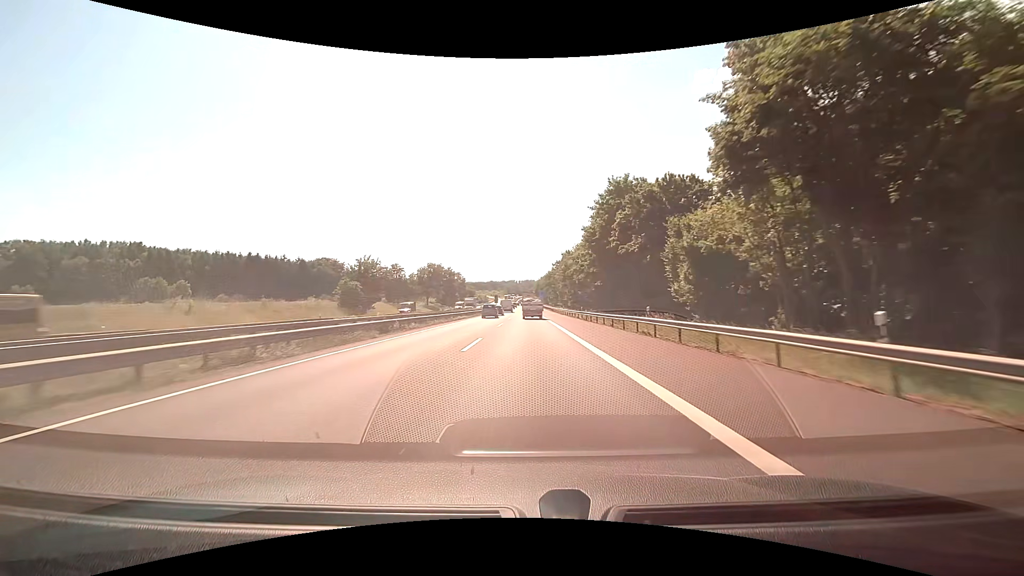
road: motorway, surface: asphalt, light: Day
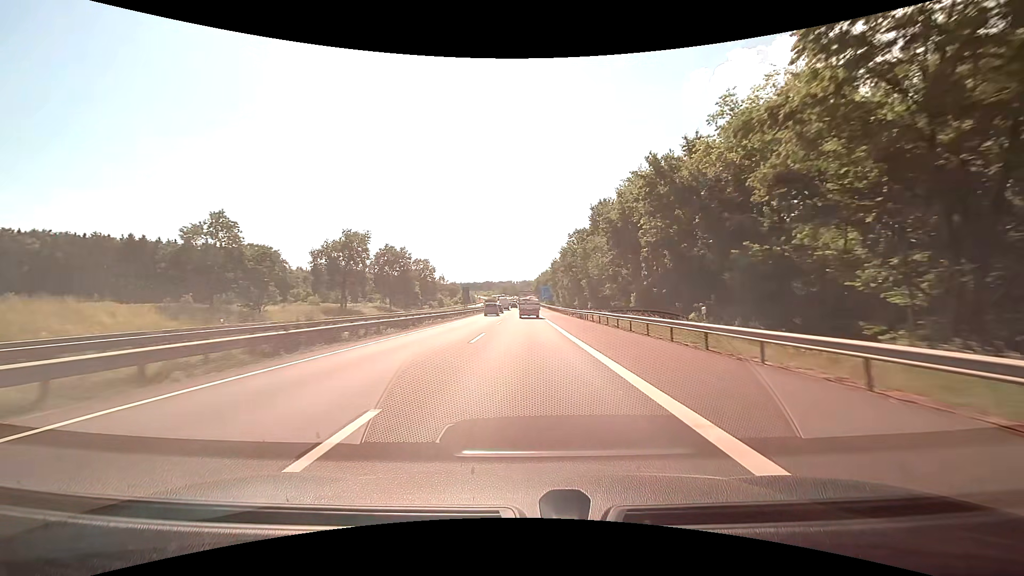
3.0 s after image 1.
(0.0, +67.9) m; 0°
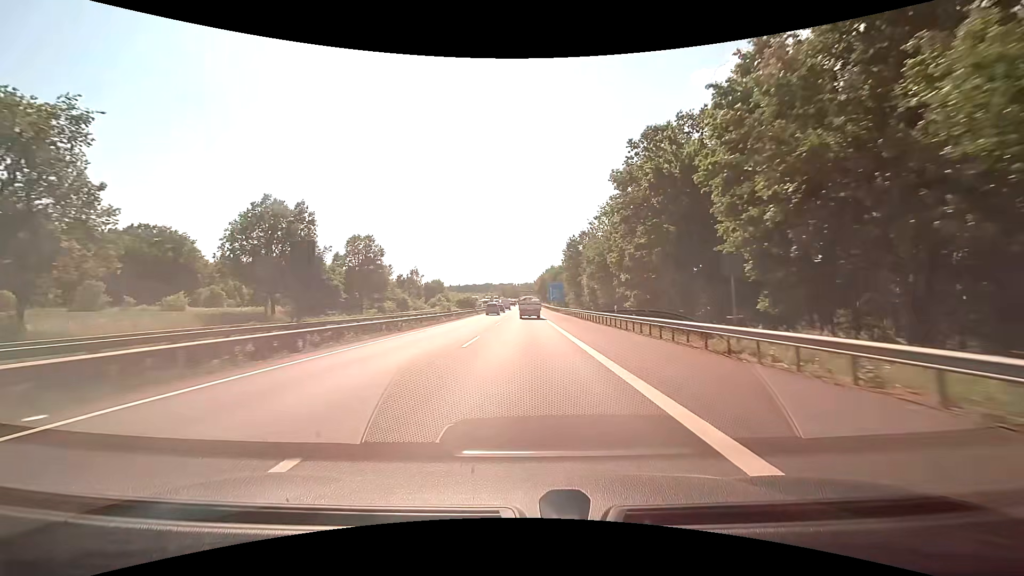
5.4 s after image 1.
(-0.1, +55.3) m; 0°
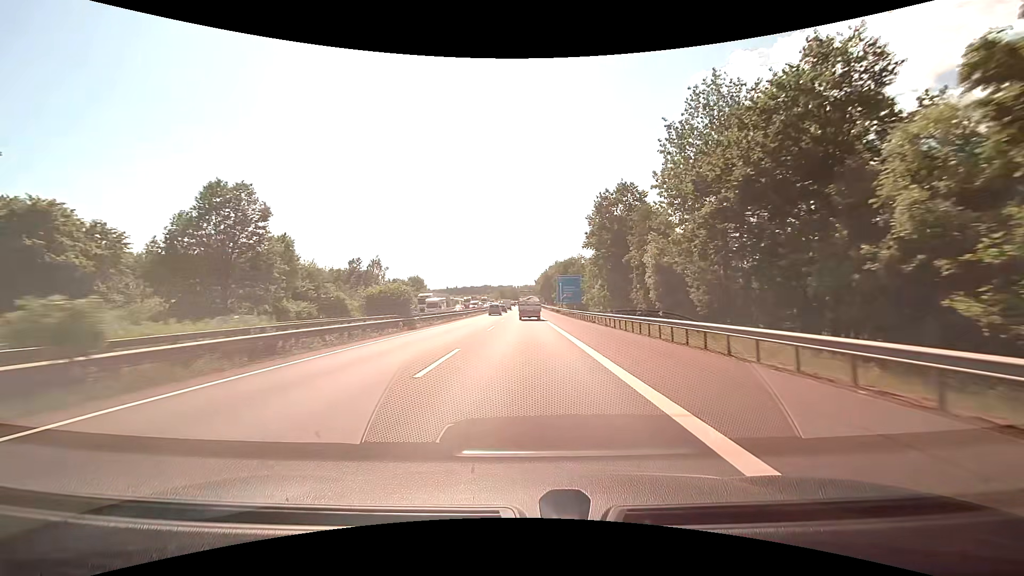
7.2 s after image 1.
(+0.1, +42.2) m; 0°
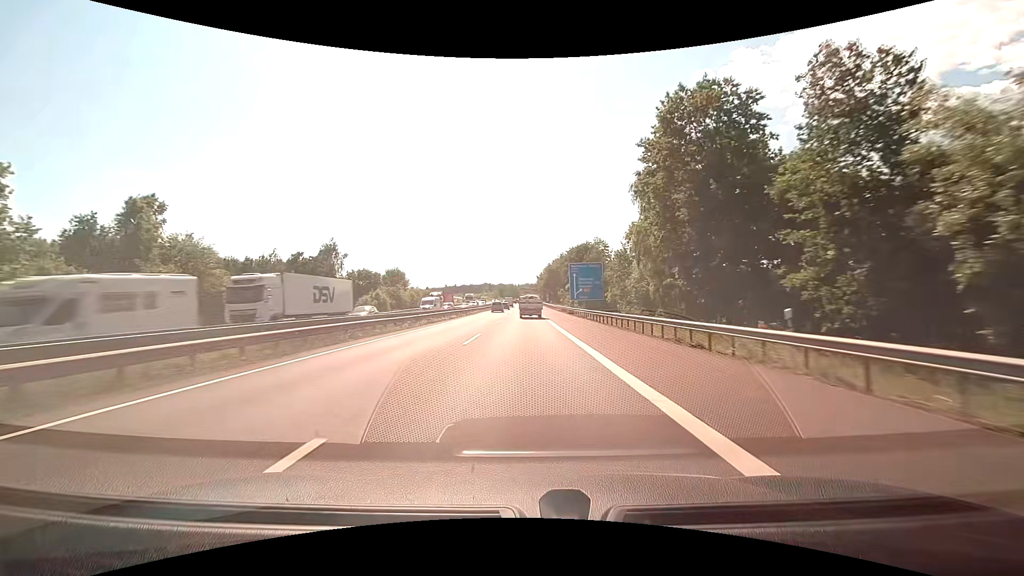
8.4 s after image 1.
(-0.1, +28.5) m; 0°
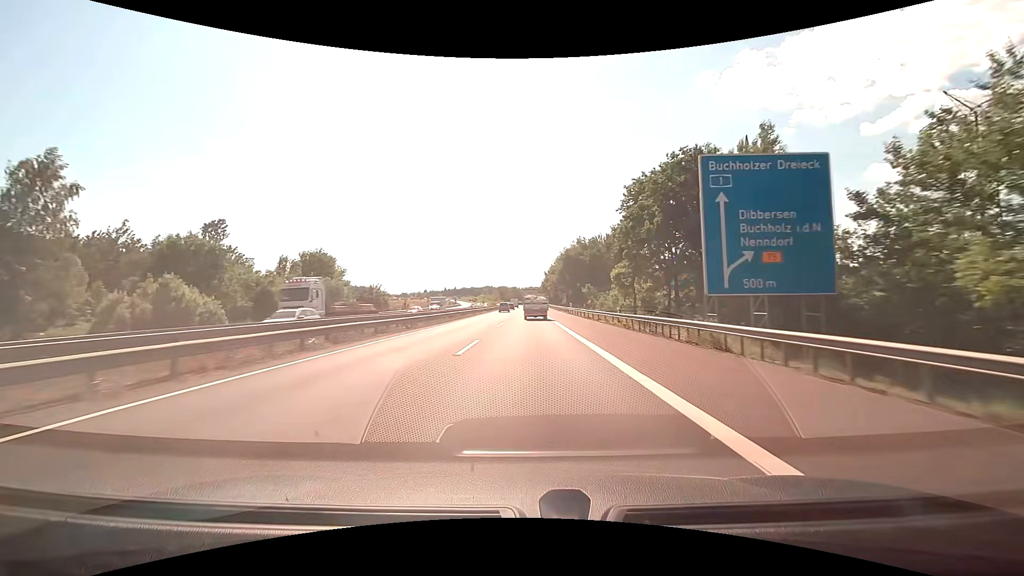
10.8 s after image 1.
(-0.1, +57.1) m; 0°
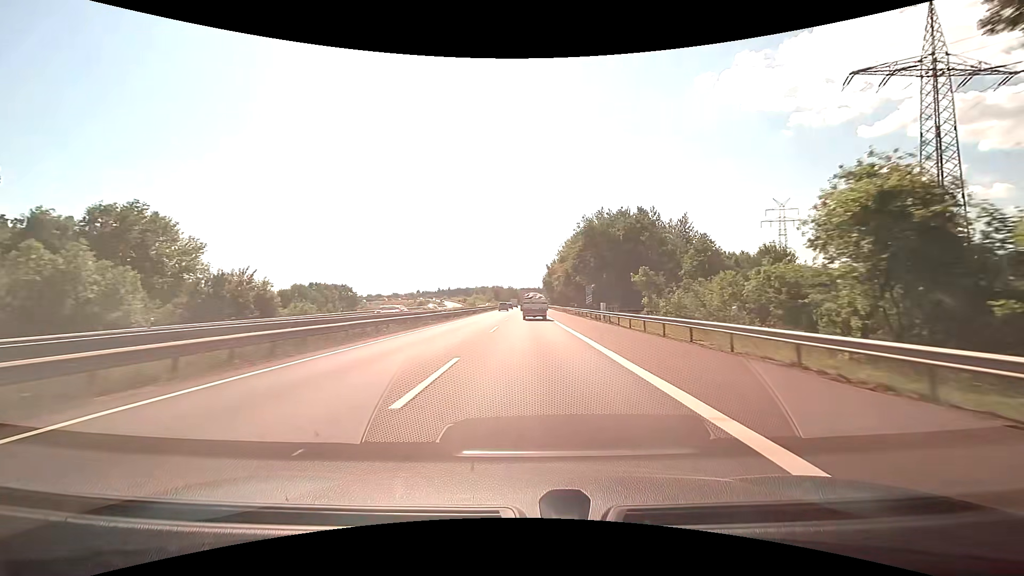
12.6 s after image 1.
(-0.1, +42.2) m; 0°
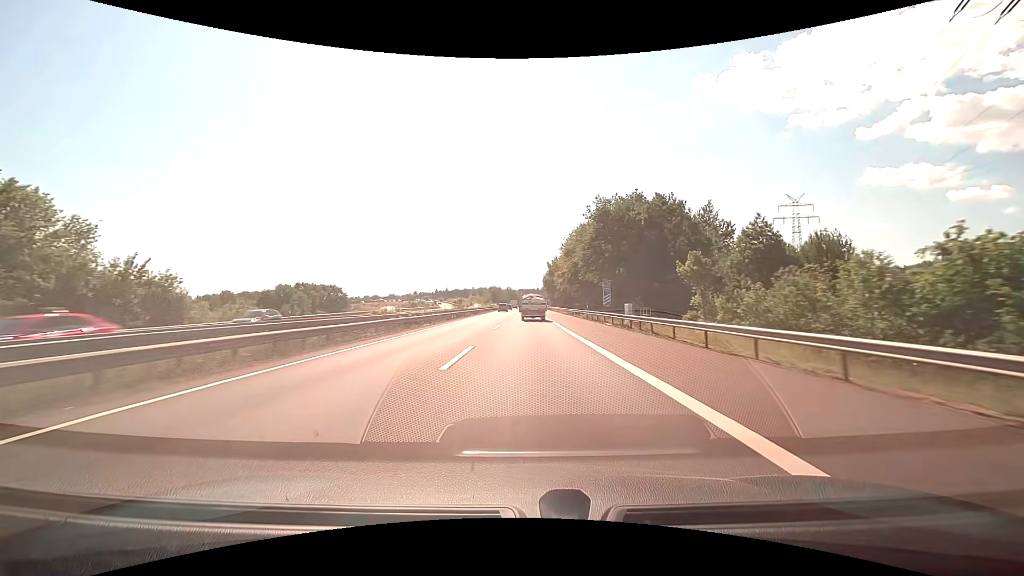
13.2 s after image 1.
(+0.1, +13.8) m; 0°
(0, +10) (0, +20) (0, +30) (0, +40) (0, +50) (0, +60) (0, +70) (0, +80) (0, +90) (0, +100) m
